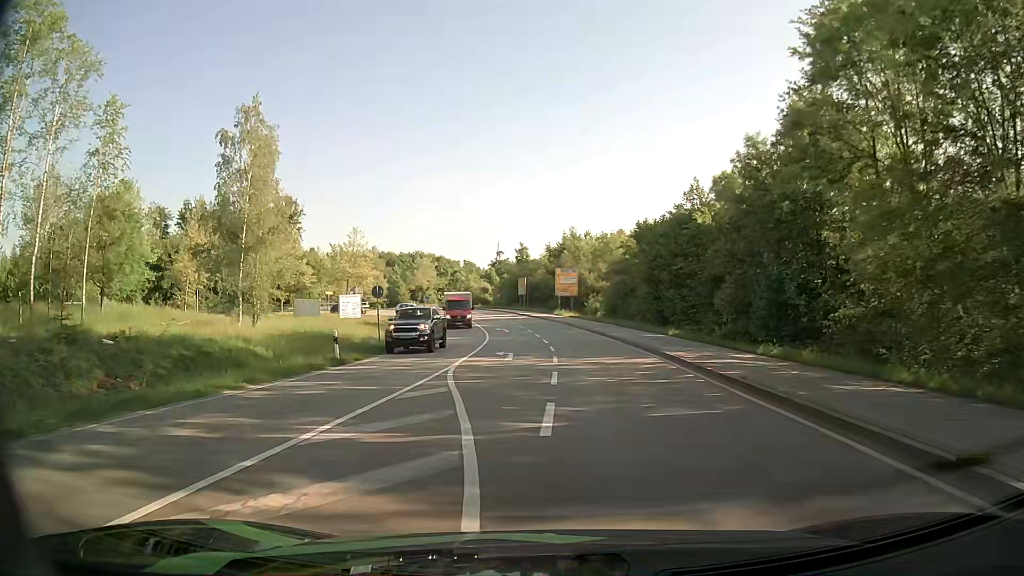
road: secondary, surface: asphalt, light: Day
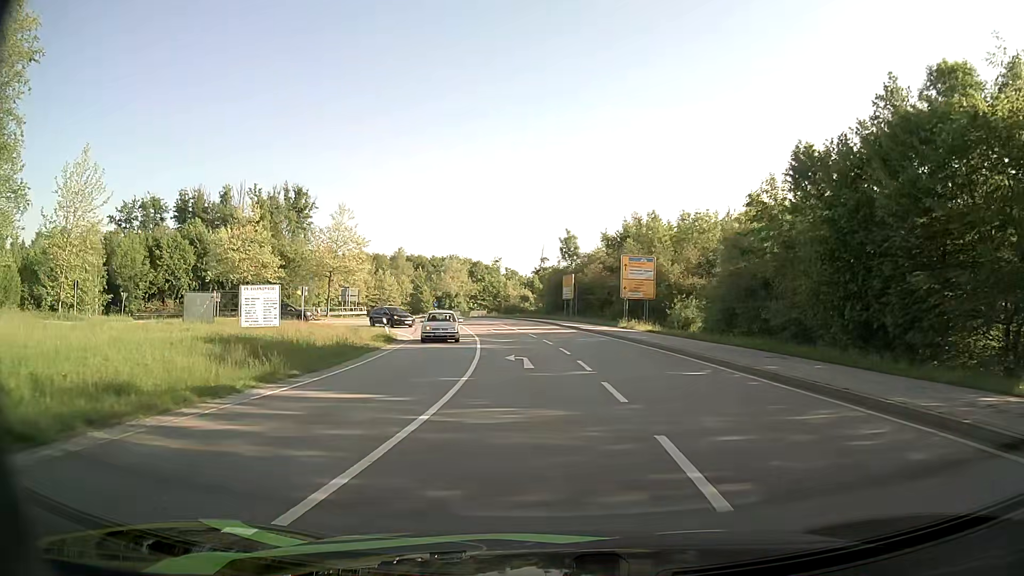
(-0.7, +27.2) m; -4°
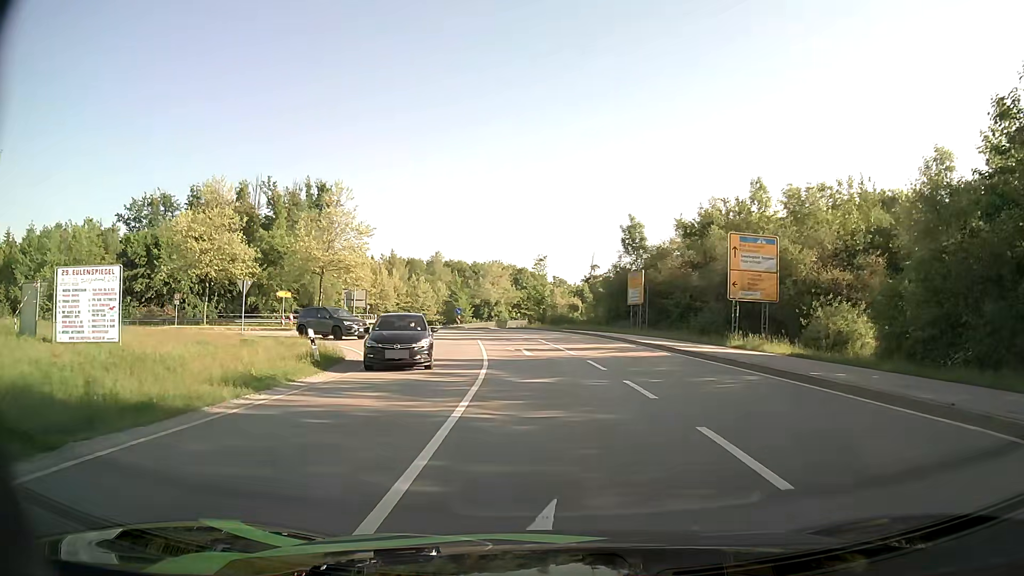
(-0.6, +17.2) m; -4°
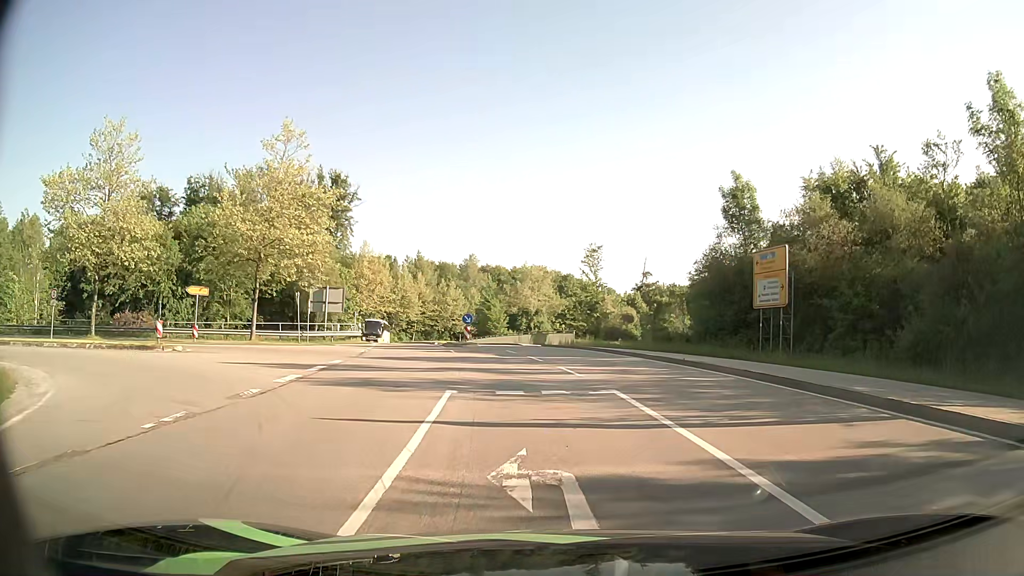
(-0.7, +20.6) m; -4°
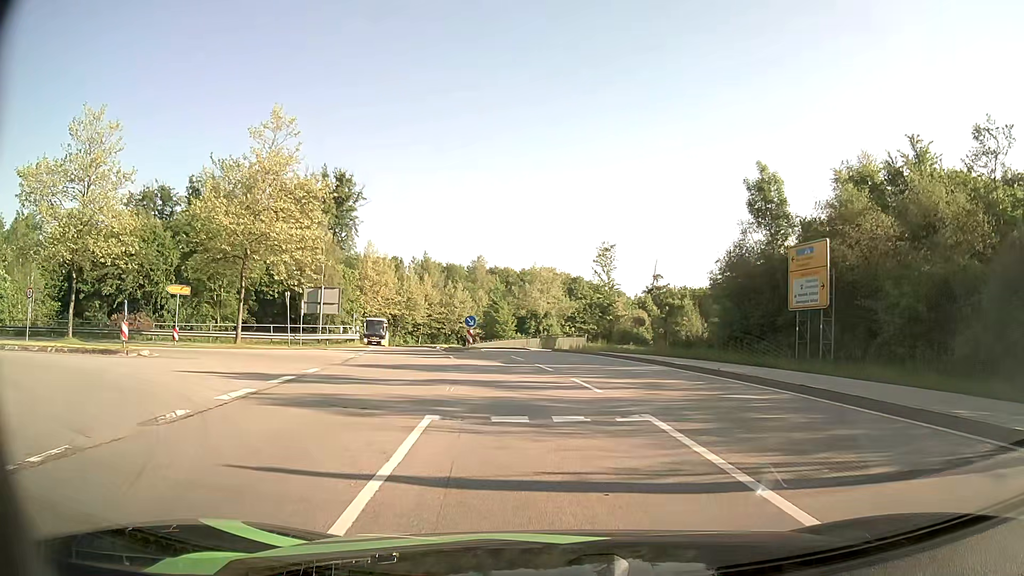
(0.0, +3.0) m; -1°
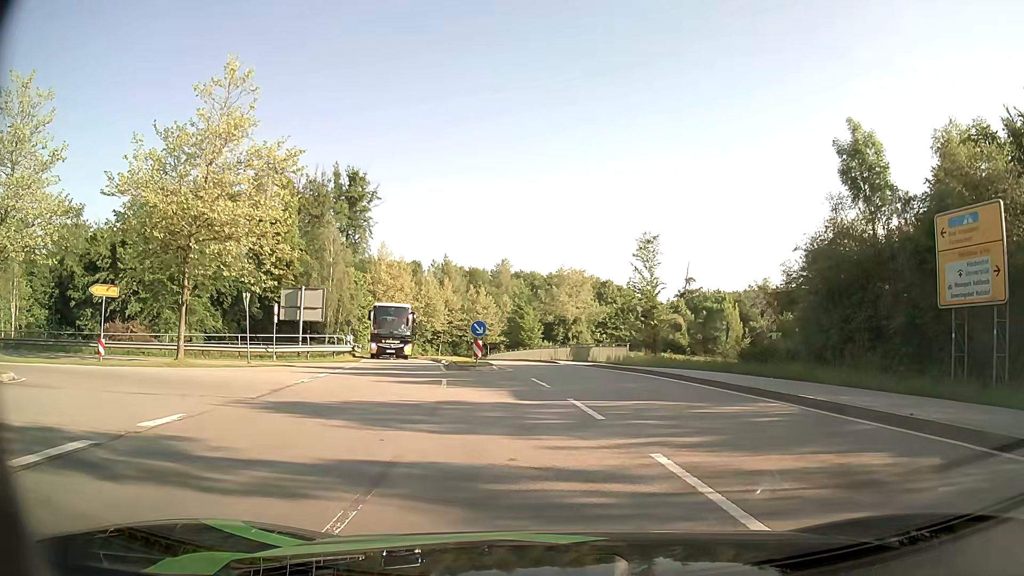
(-0.2, +8.3) m; -2°
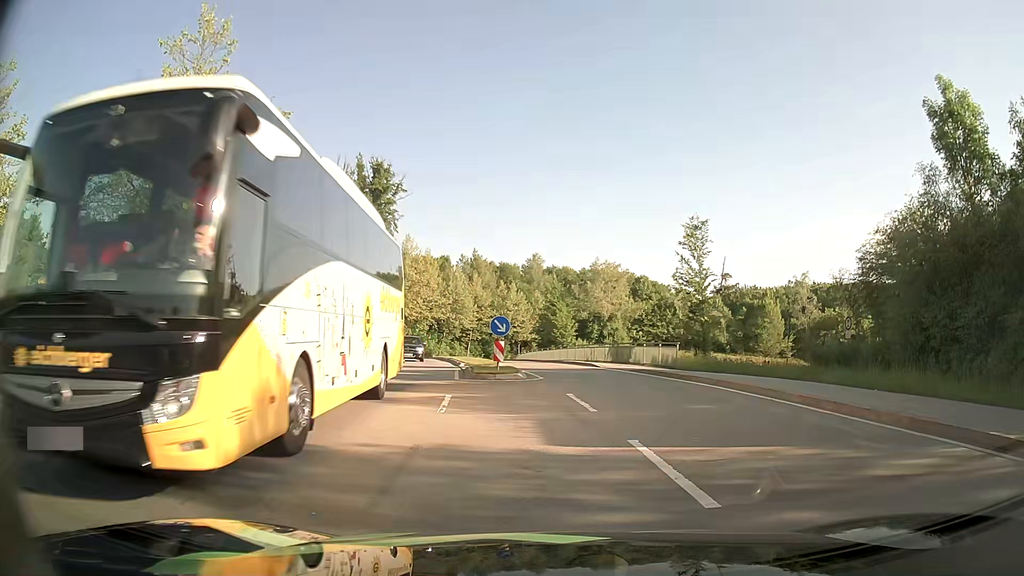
(-0.1, +5.0) m; -4°
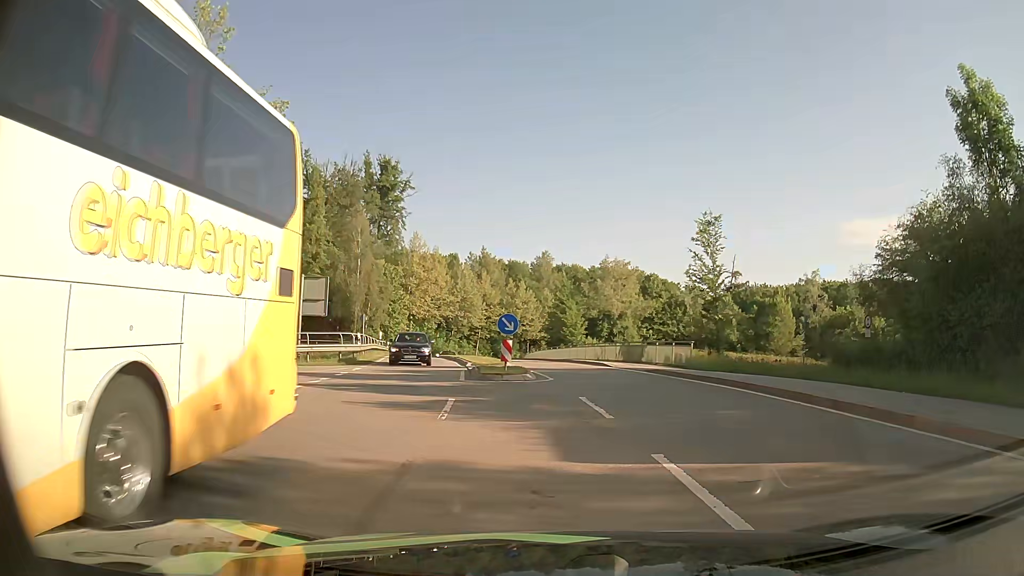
(0.0, +1.0) m; -1°
(-1, +10) (-10, +14) (-19, +12) (-29, +8) (-37, +3) (-46, -2) (-54, -8) (-63, -12) (-73, -15) (-83, -15) m
